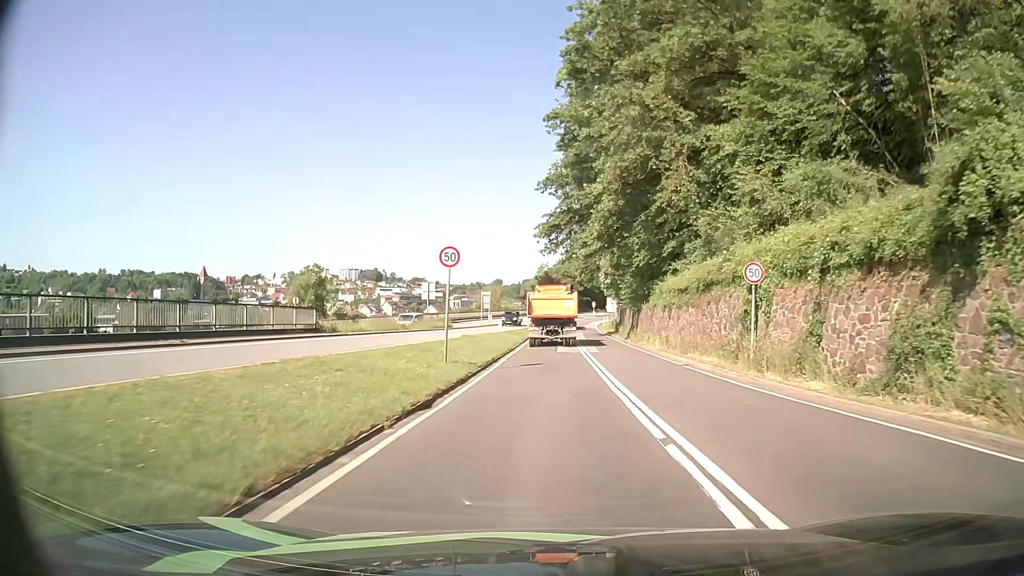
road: primary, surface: asphalt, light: Day
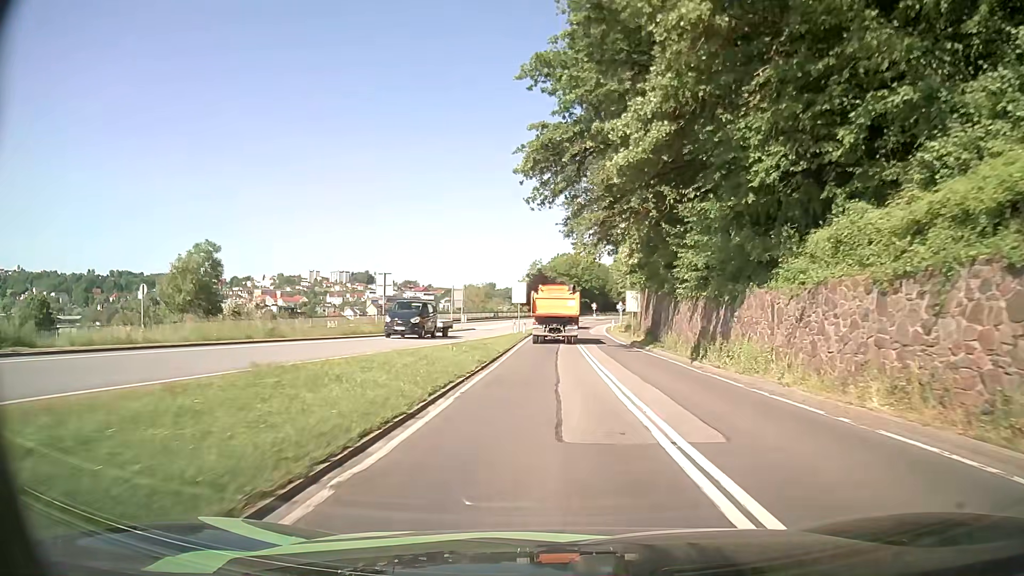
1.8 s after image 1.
(+0.1, +22.9) m; 0°
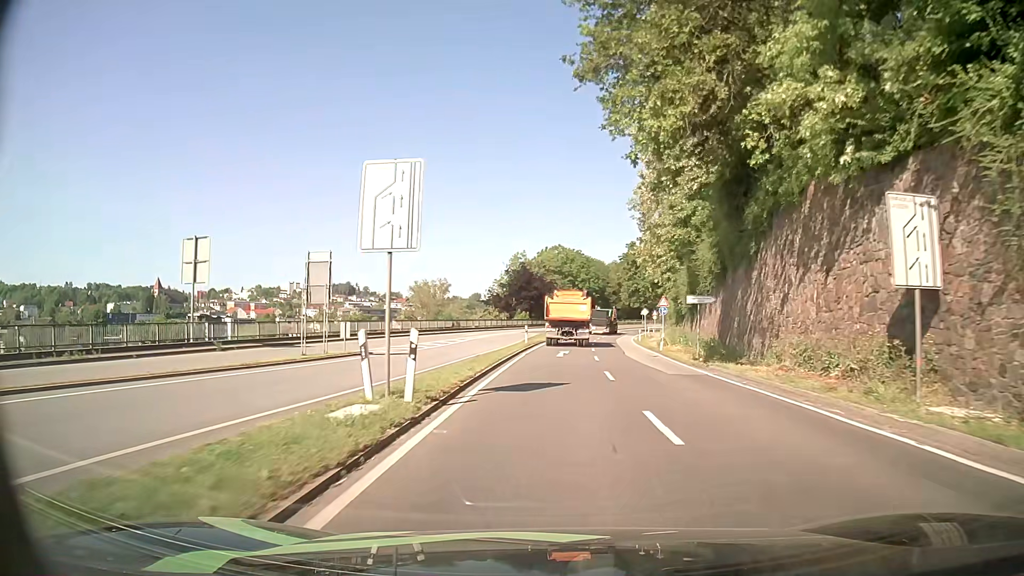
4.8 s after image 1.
(+0.2, +39.9) m; +1°
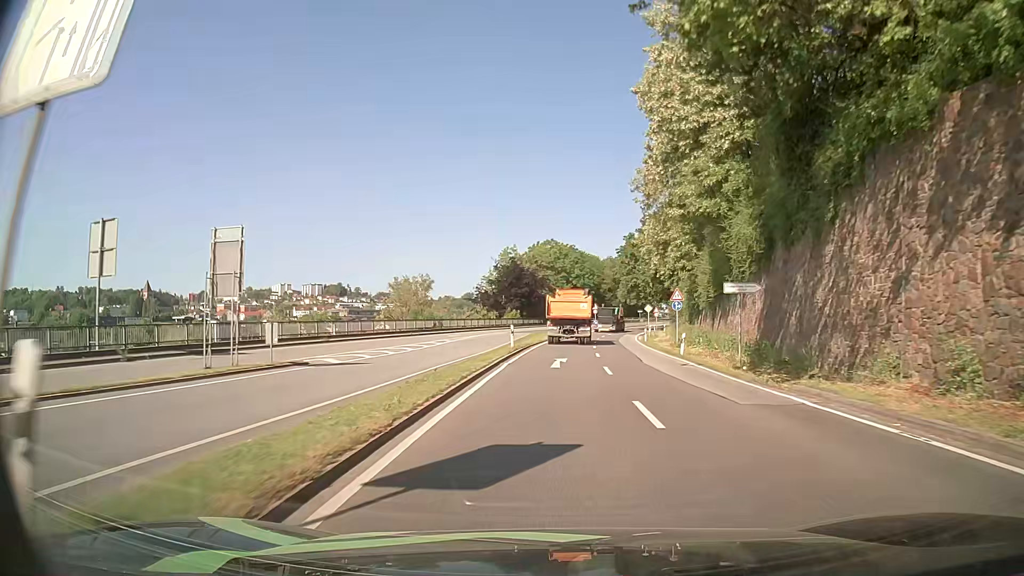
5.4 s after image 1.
(0.0, +8.1) m; 0°
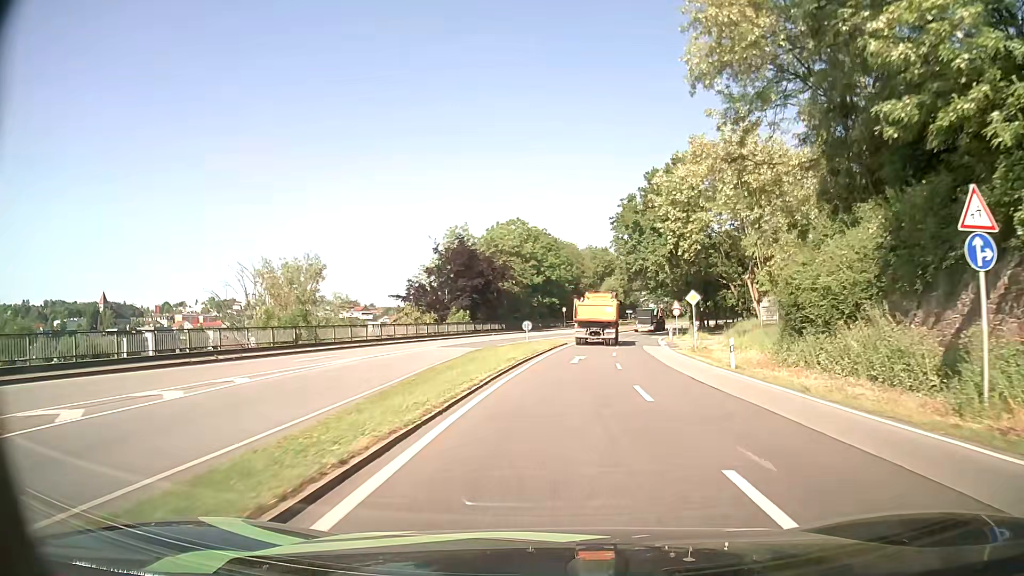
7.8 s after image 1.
(+0.7, +32.7) m; +2°
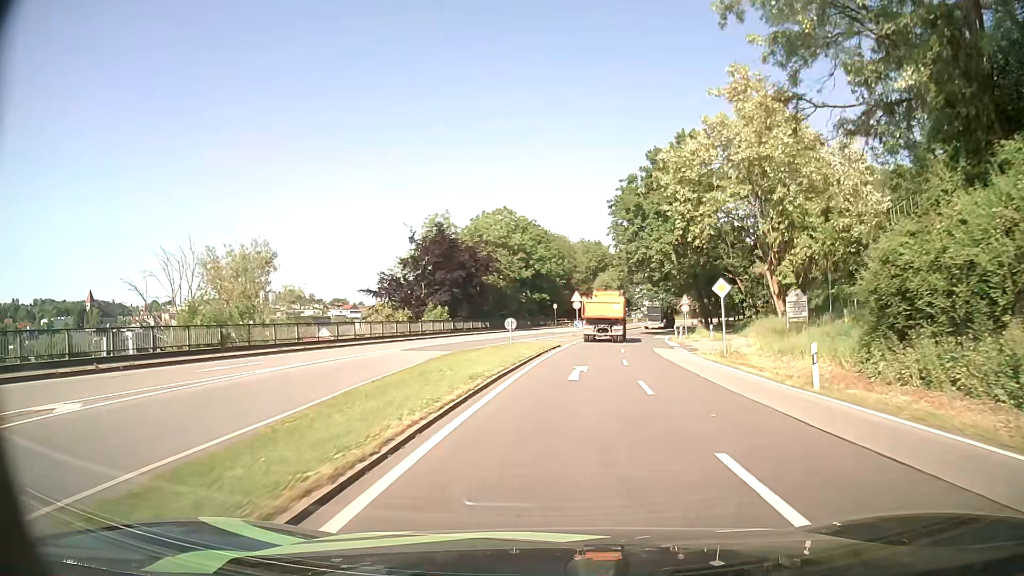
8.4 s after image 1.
(+0.1, +8.2) m; 0°
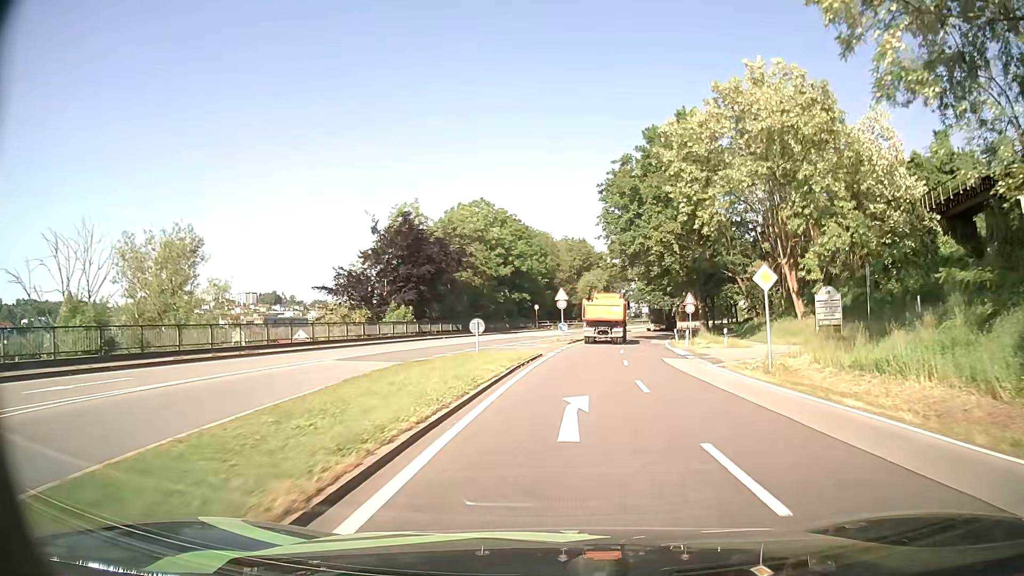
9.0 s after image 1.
(+0.2, +8.2) m; +3°
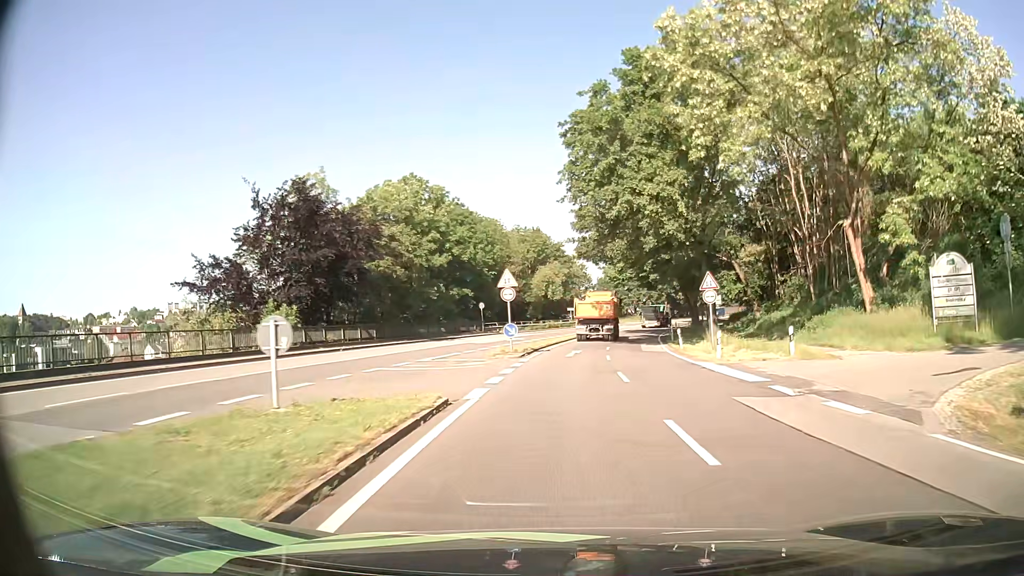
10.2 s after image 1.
(+0.5, +16.6) m; +4°
(0, +10) (+1, +20) (+1, +30) (+3, +40) (+4, +50) (+5, +60) (+7, +69) (+10, +79) (+12, +89) (+15, +98) m
